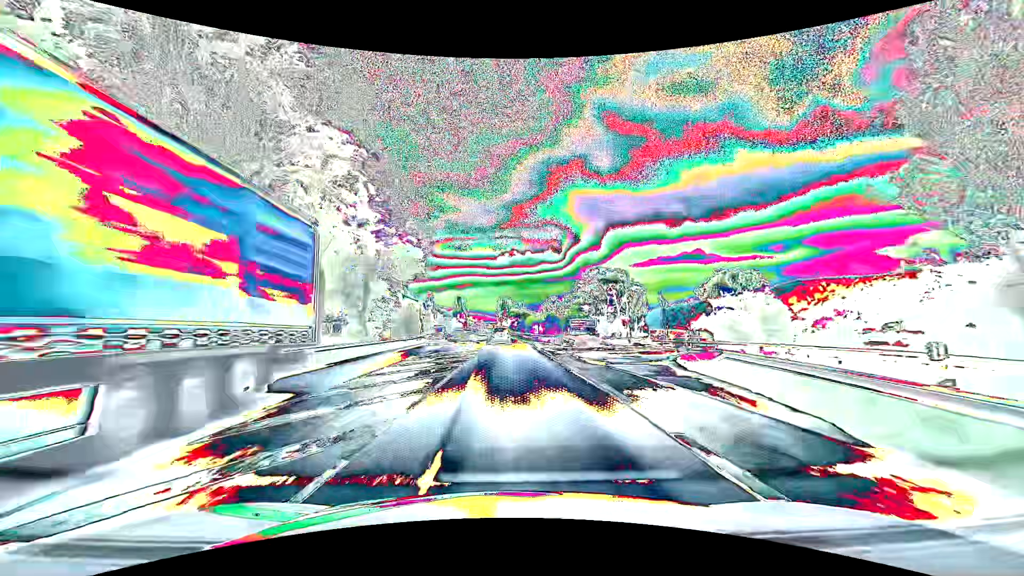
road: primary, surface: asphalt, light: Day
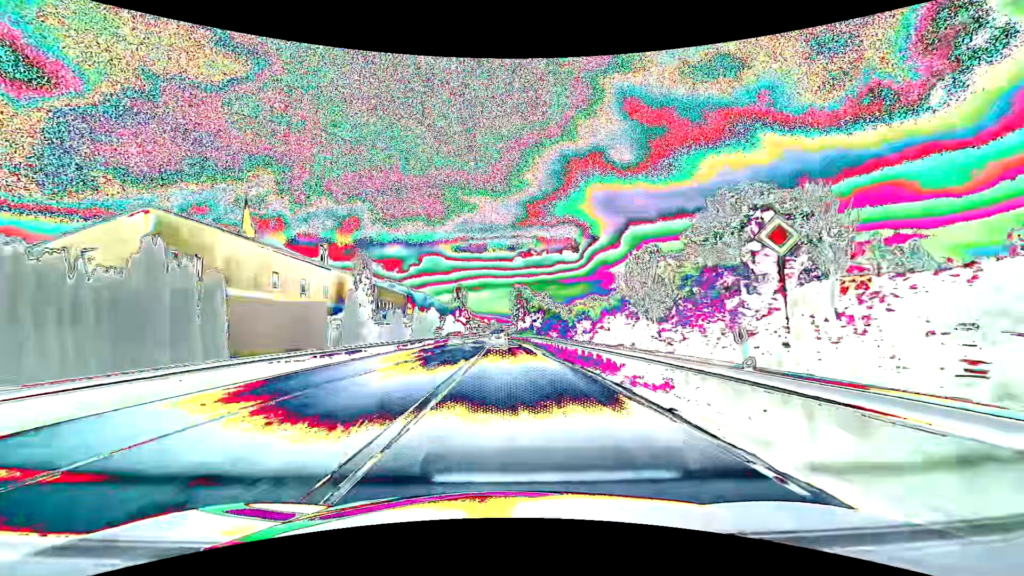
(-0.9, +57.7) m; -2°
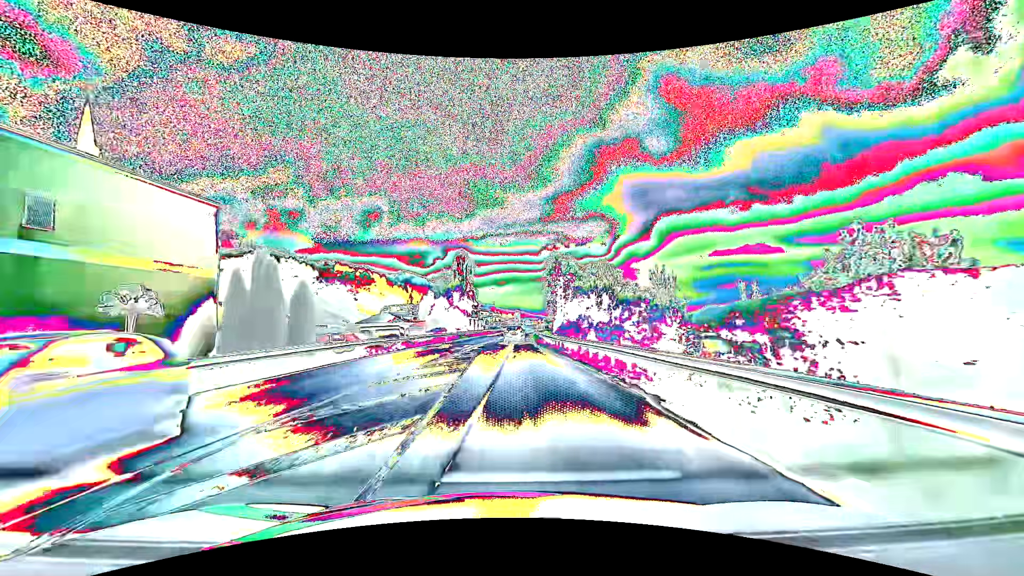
(-1.1, +57.2) m; -2°
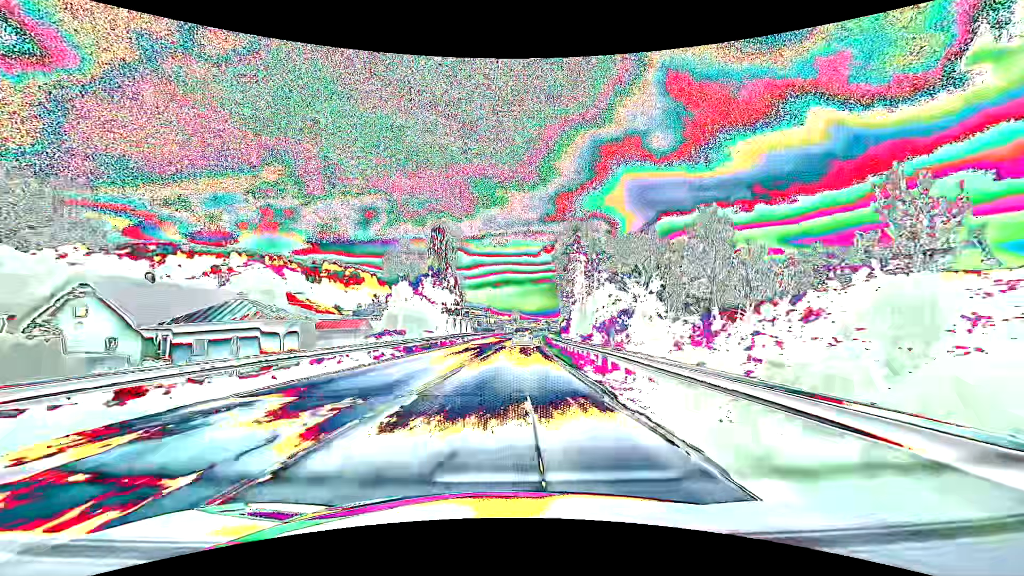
(-0.2, +28.7) m; 0°
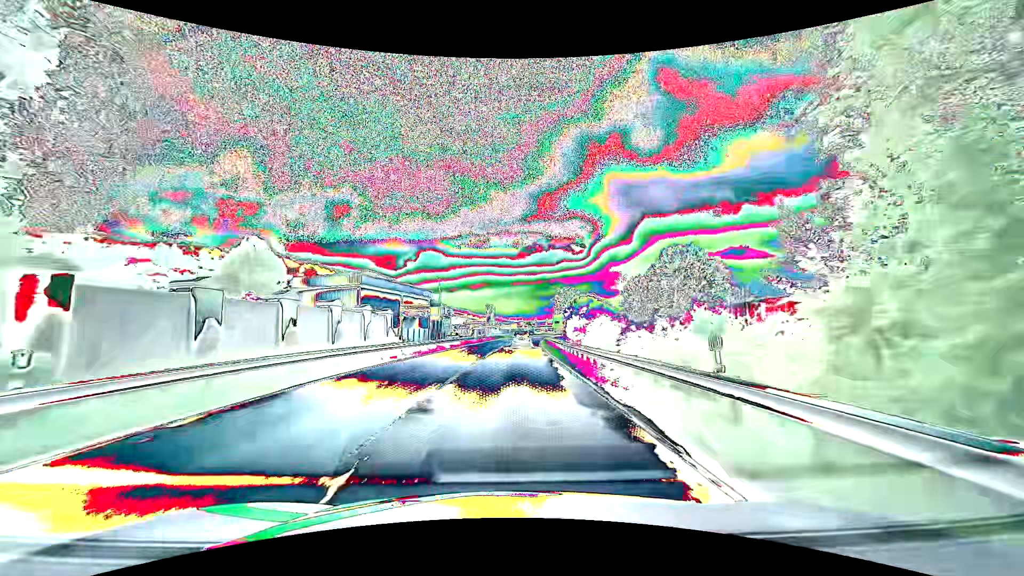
(+1.8, +57.8) m; +3°
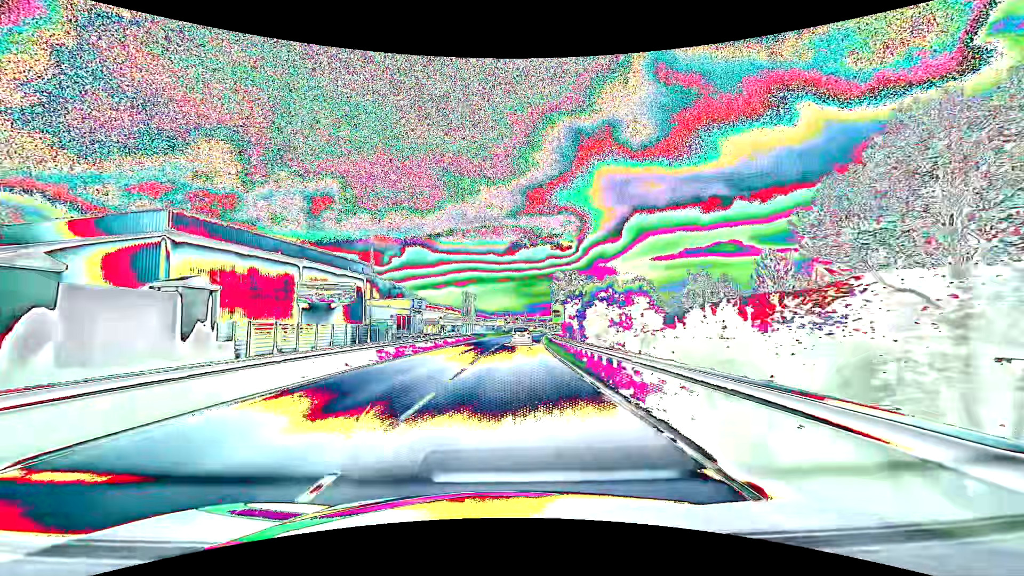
(+0.4, +29.1) m; +2°
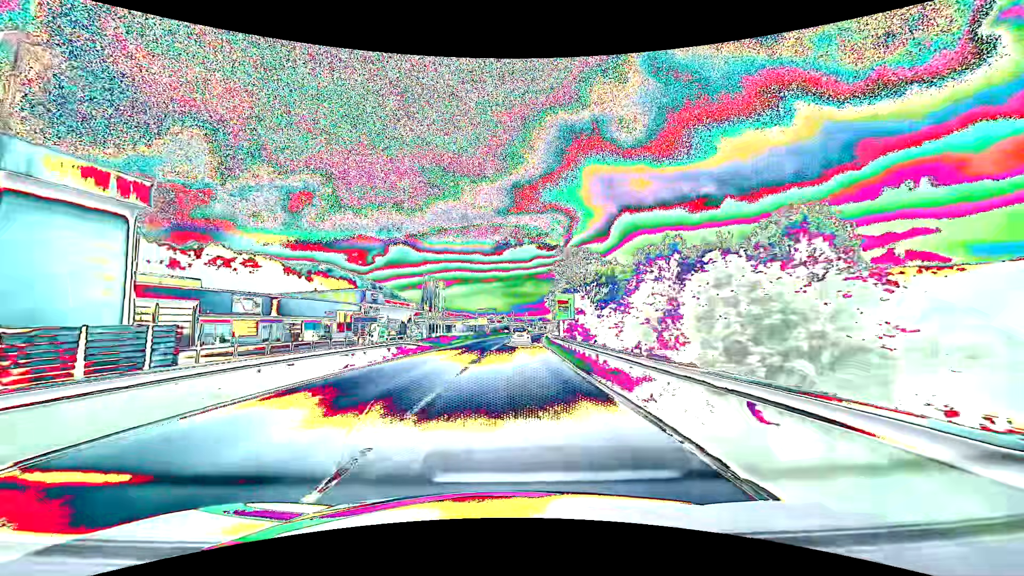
(+0.4, +29.3) m; +2°
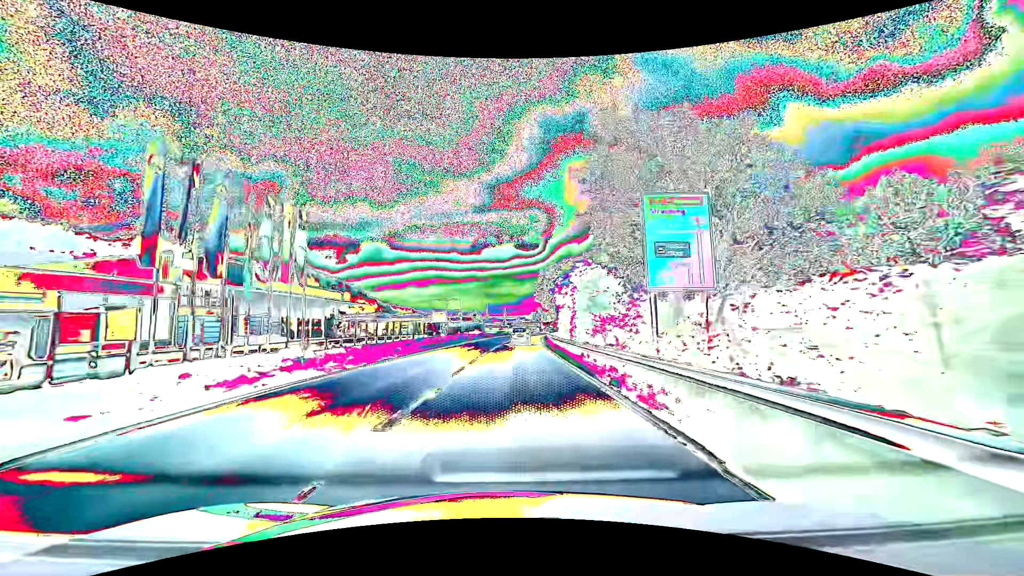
(+1.0, +44.3) m; +3°
(0, +10) (0, +20) (0, +30) (+1, +40) (+1, +50) (+2, +60) (+3, +70) (+3, +80) (+4, +90) (+5, +100) m
